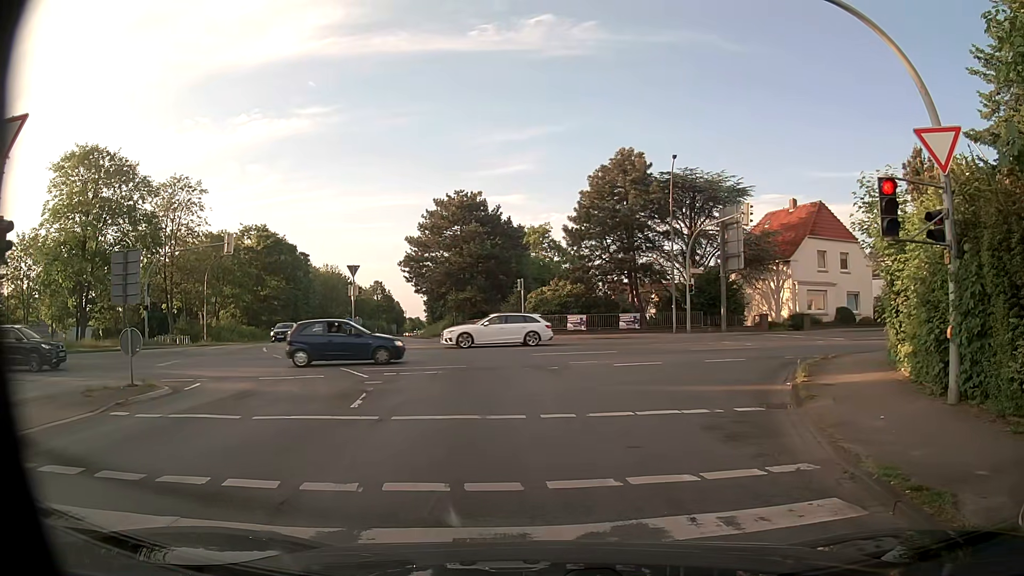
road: primary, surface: asphalt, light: Day
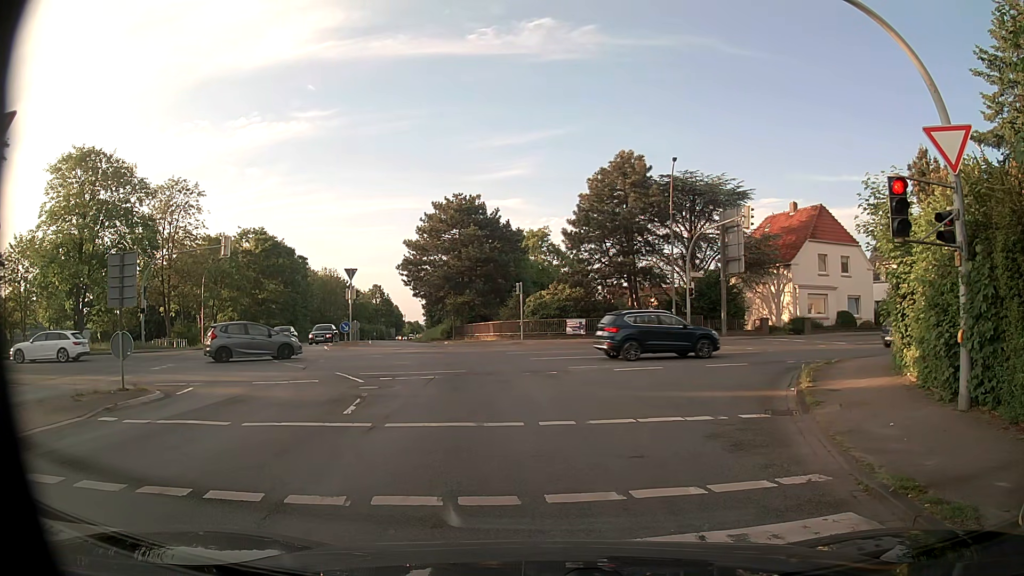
(0.0, +0.4) m; 0°
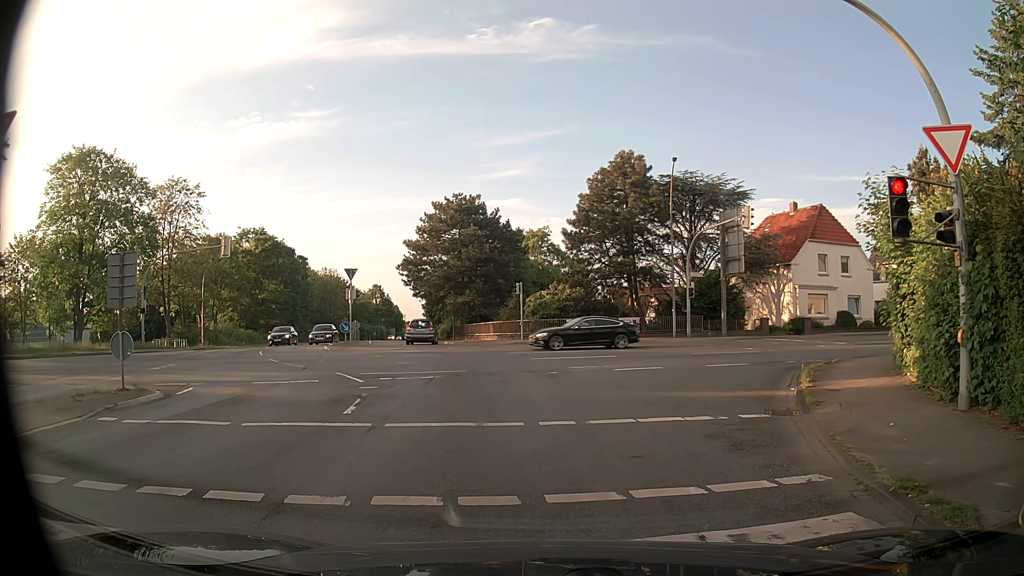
(0.0, 0.0) m; 0°
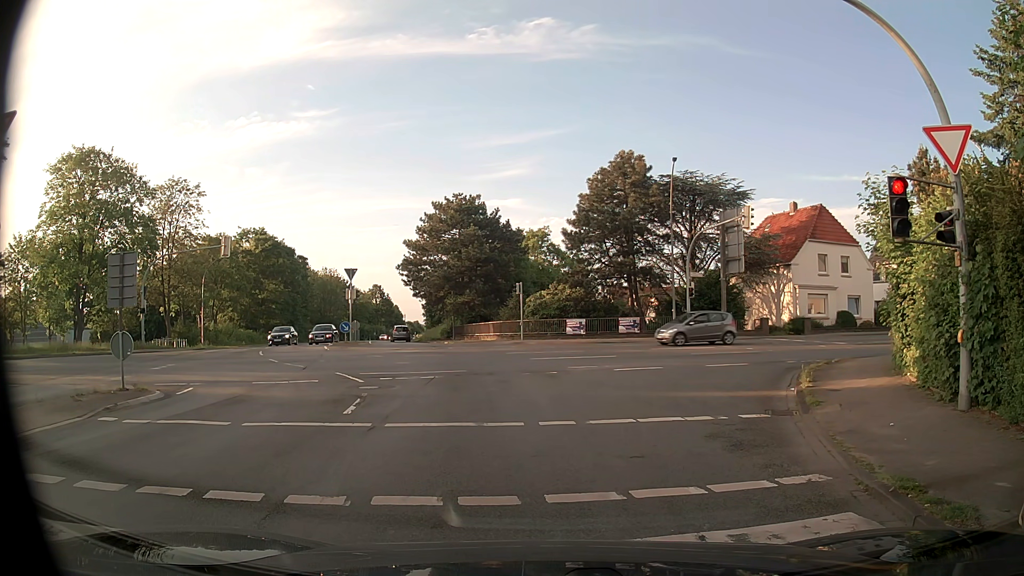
(0.0, 0.0) m; 0°
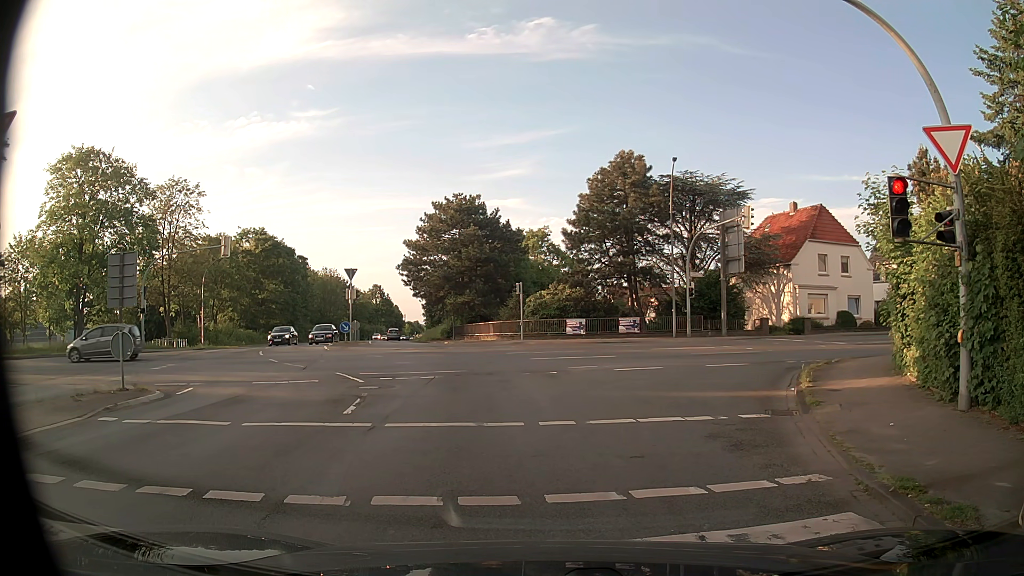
(0.0, 0.0) m; 0°
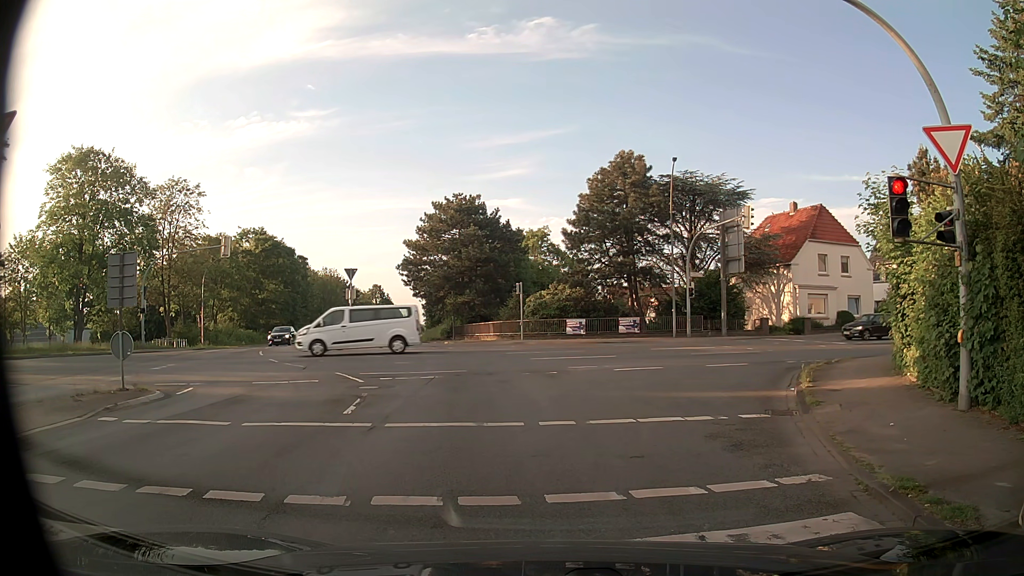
(0.0, 0.0) m; 0°
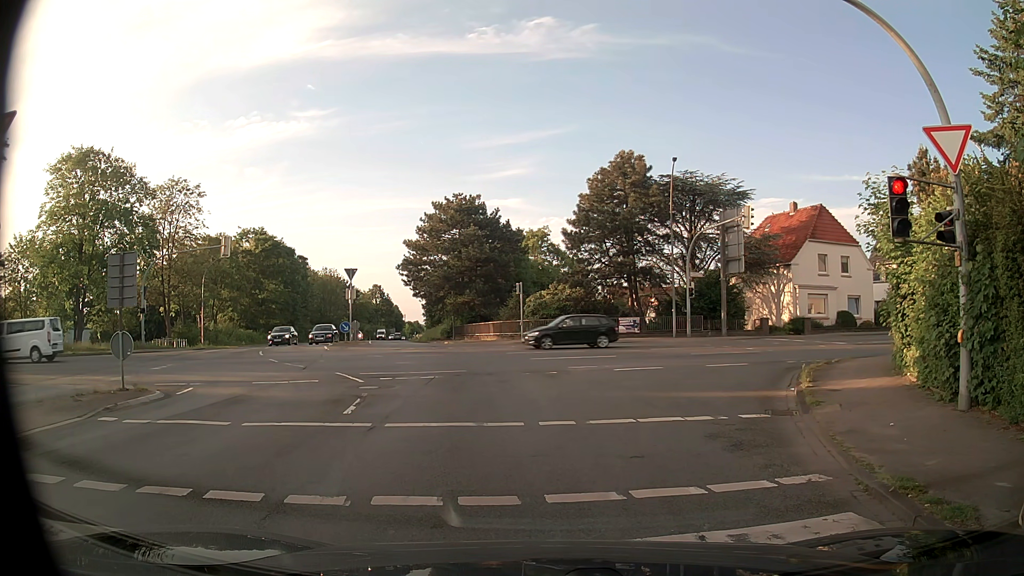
(0.0, 0.0) m; 0°
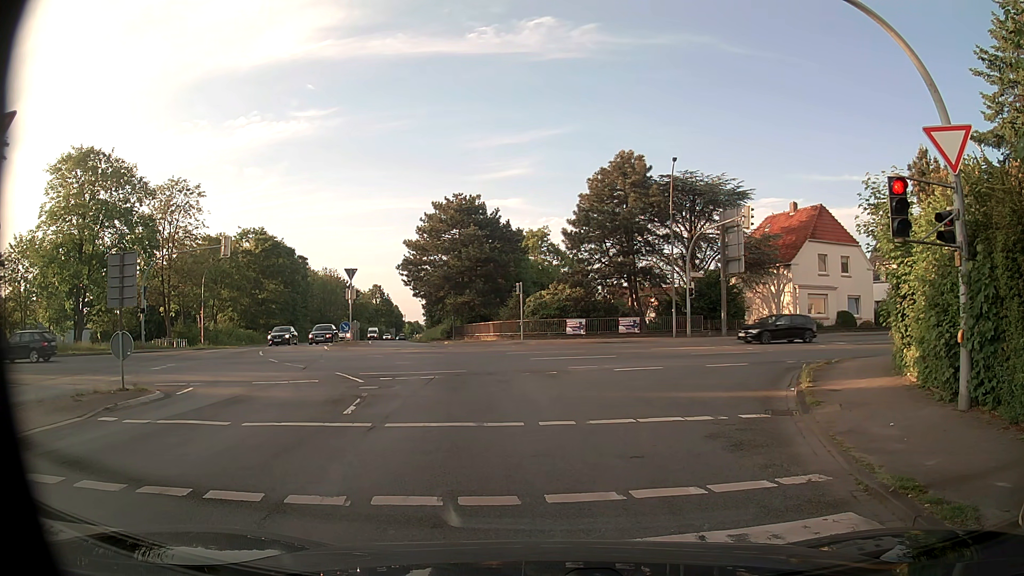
(0.0, 0.0) m; 0°
(0, +10) (-1, +20) (-3, +30) (-6, +39) (-9, +49) (-11, +59) (-14, +68) (-16, +78) (-19, +88) (-21, +97) m
